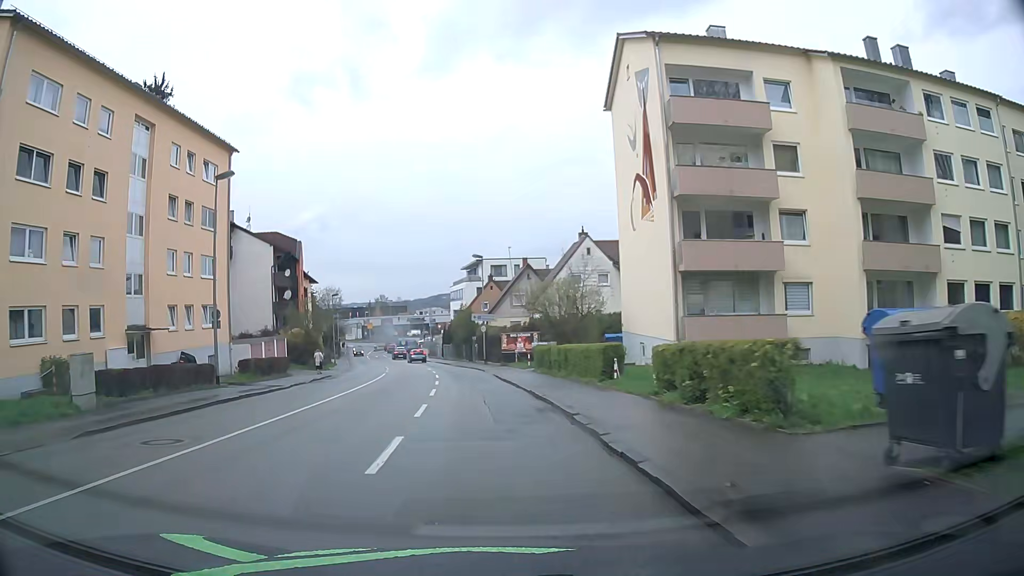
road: tertiary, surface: asphalt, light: Day
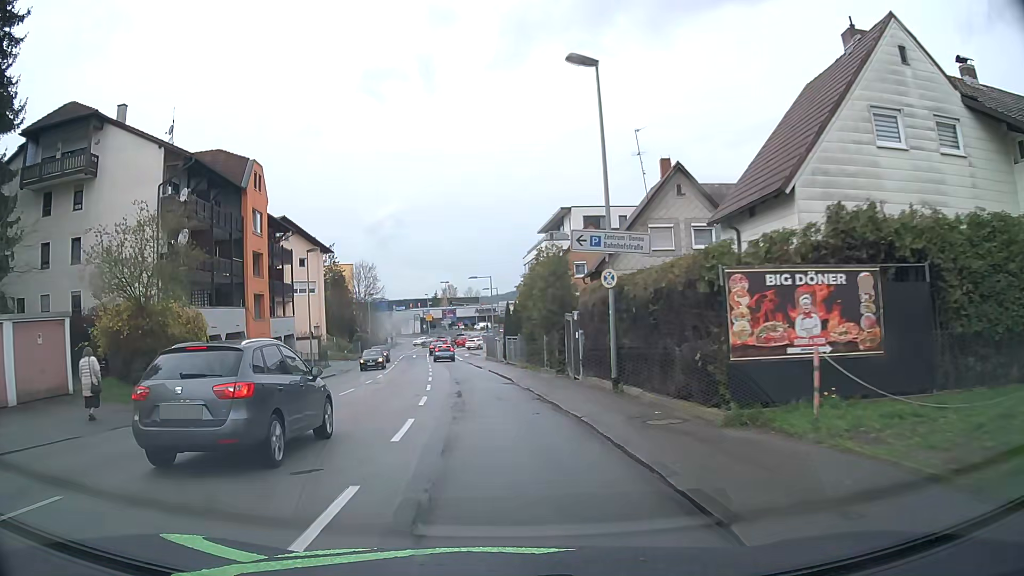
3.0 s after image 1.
(-1.7, +34.6) m; -6°
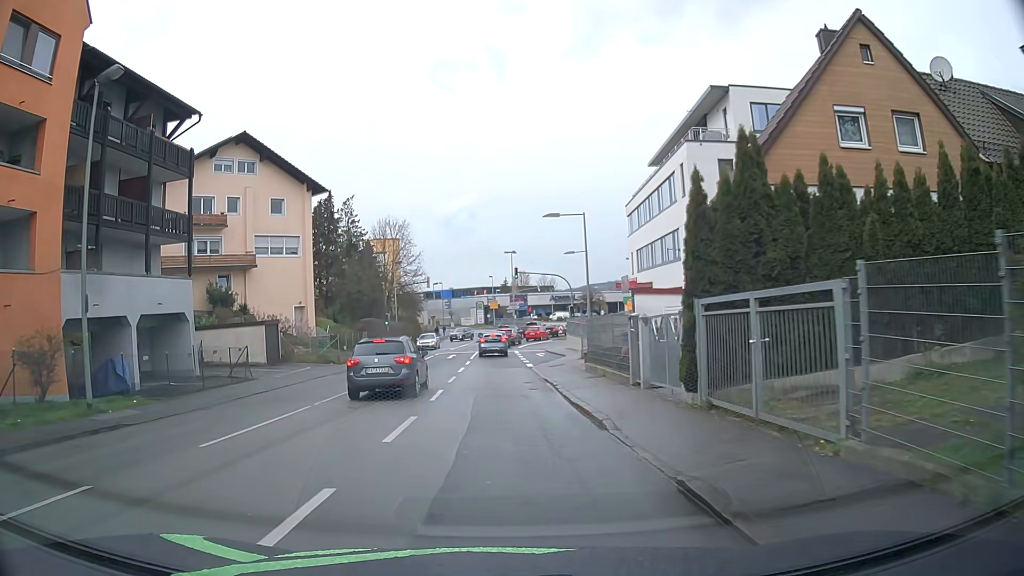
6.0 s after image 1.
(-1.5, +30.1) m; -7°
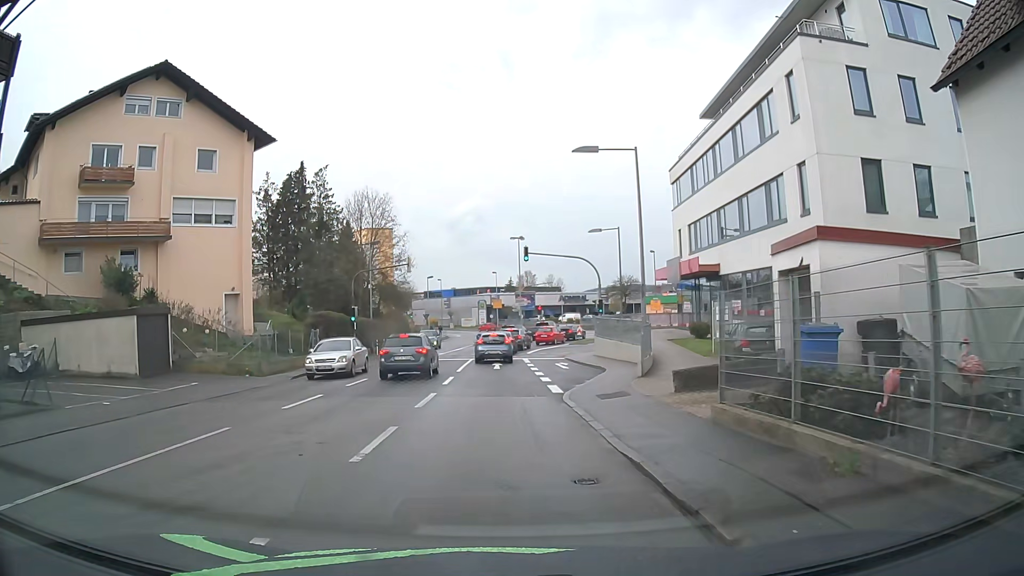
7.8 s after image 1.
(0.0, +13.5) m; 0°
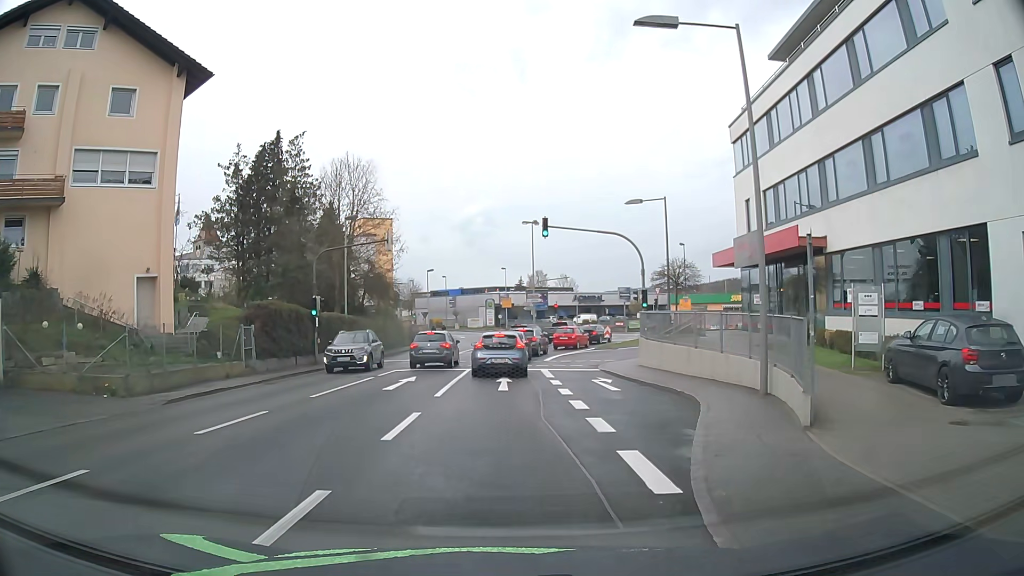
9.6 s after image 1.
(0.0, +10.4) m; -1°
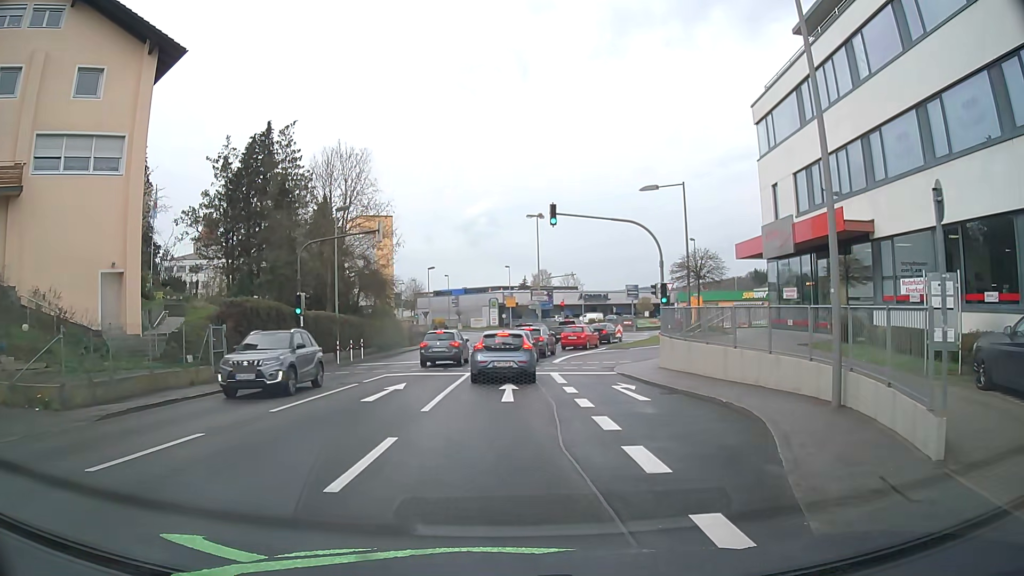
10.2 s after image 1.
(0.0, +3.0) m; +1°
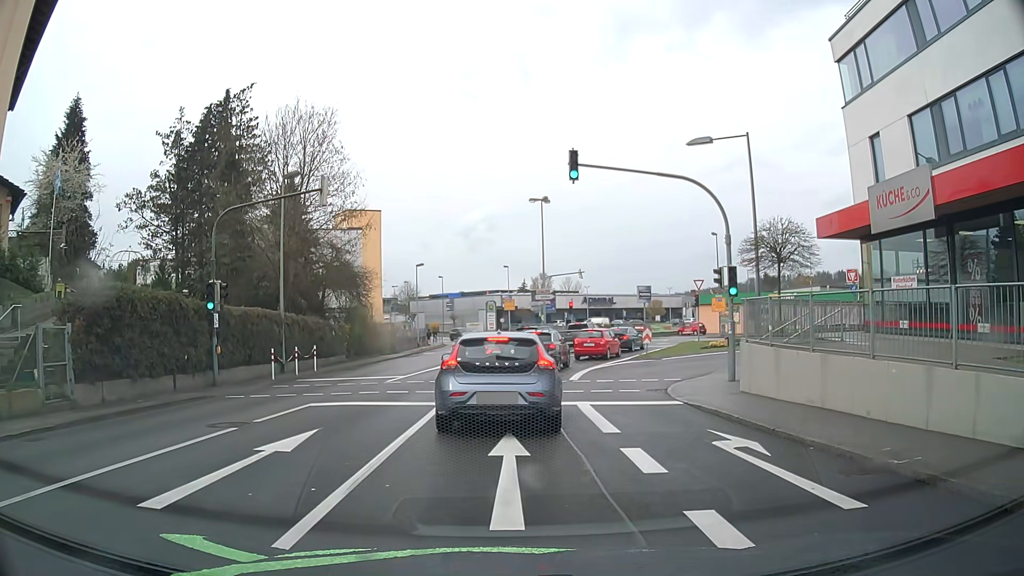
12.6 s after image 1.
(-0.1, +8.5) m; -1°
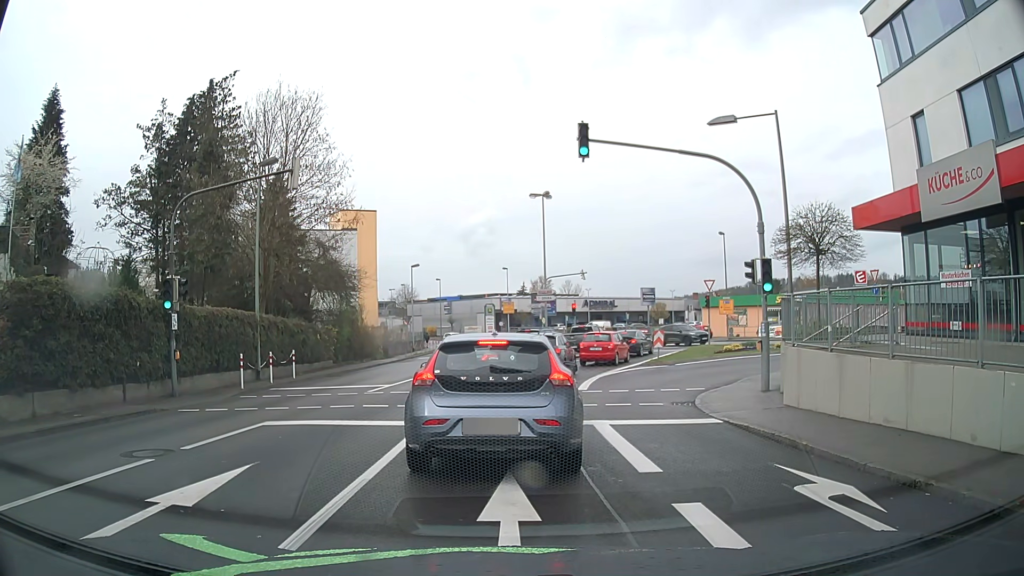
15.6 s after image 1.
(0.0, +2.6) m; +1°
